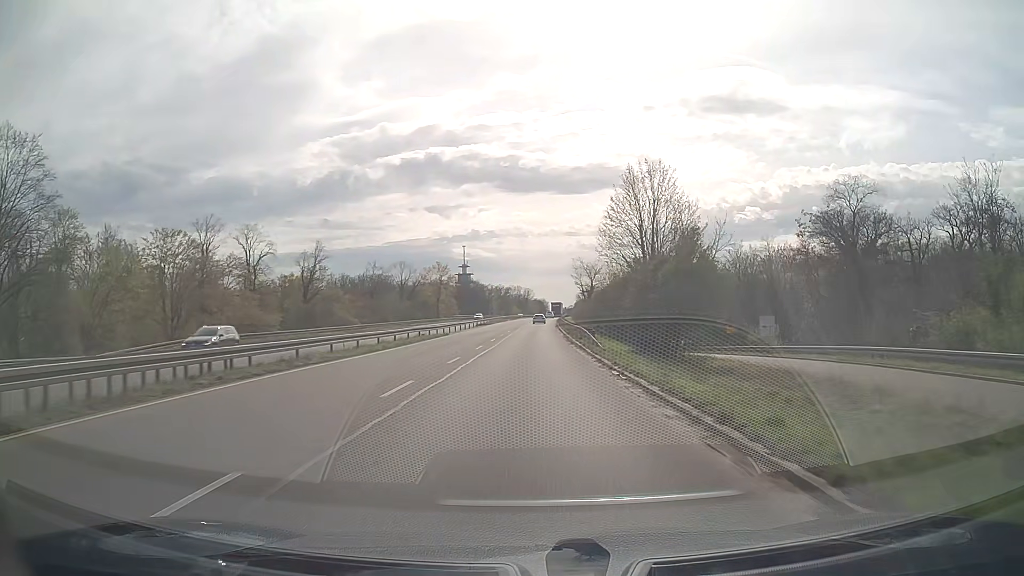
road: trunk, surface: asphalt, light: Day
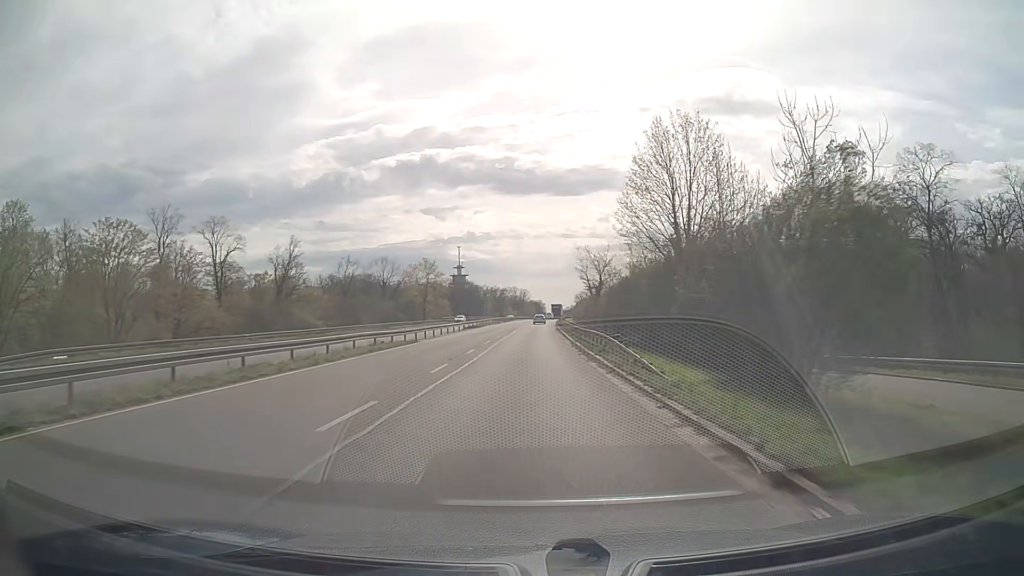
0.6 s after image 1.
(+0.1, +12.4) m; 0°
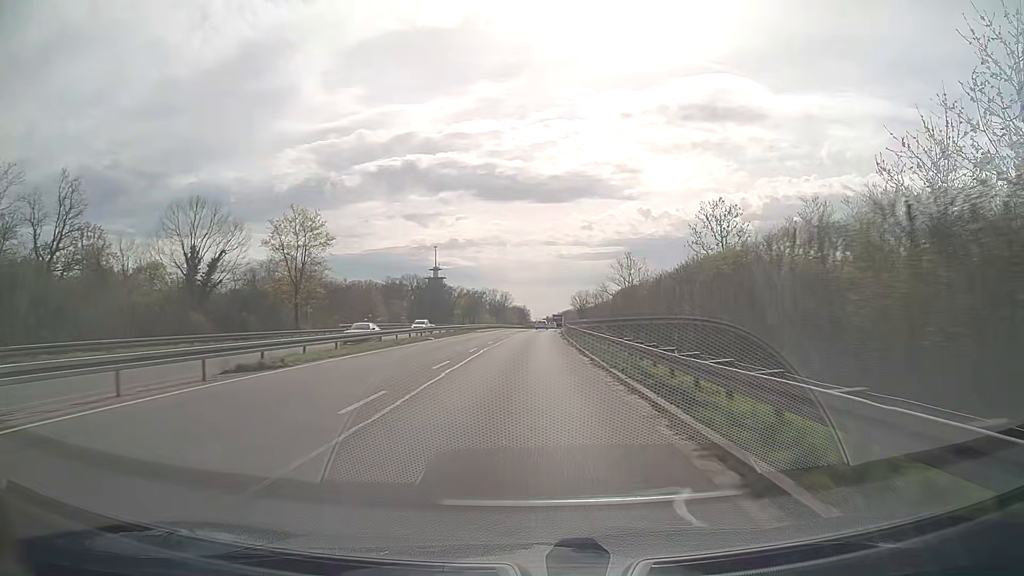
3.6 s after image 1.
(+0.8, +62.0) m; +2°
(0, +10) (0, +20) (0, +30) (0, +40) (0, +50) (+1, +60) (+1, +70) (+1, +80) (+2, +90) (+2, +100) m
